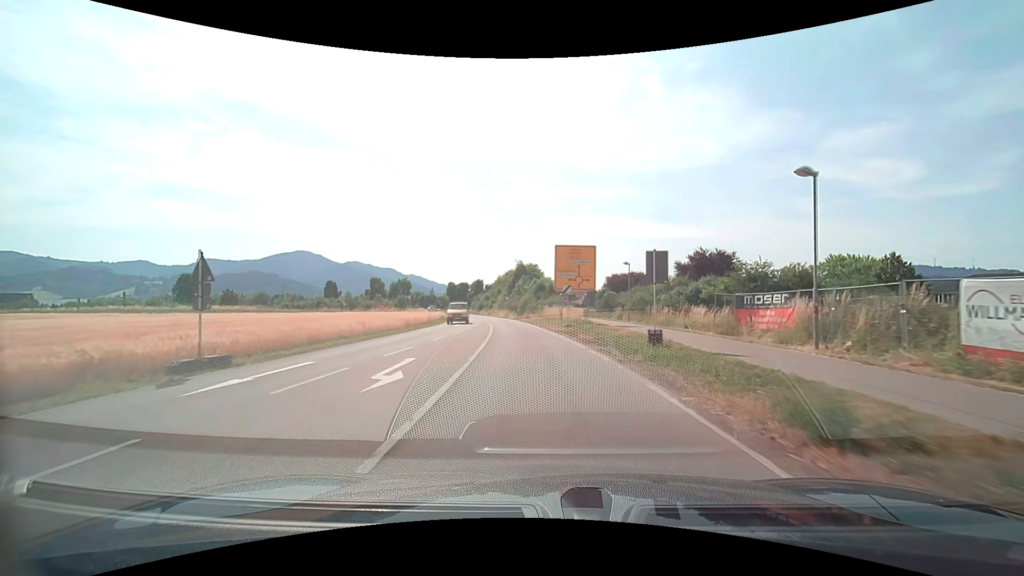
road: secondary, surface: asphalt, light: Day
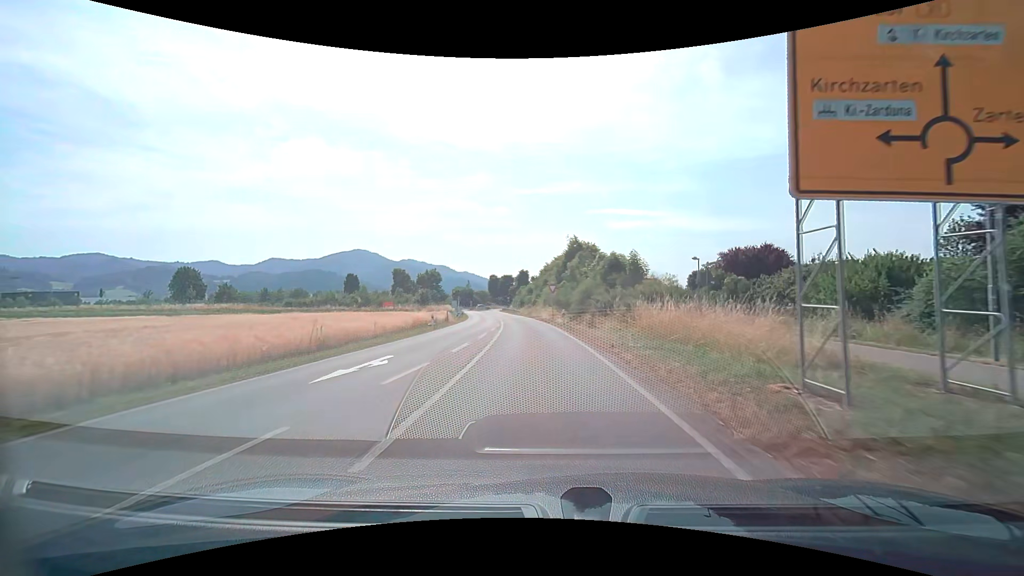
(-1.5, +29.8) m; -6°
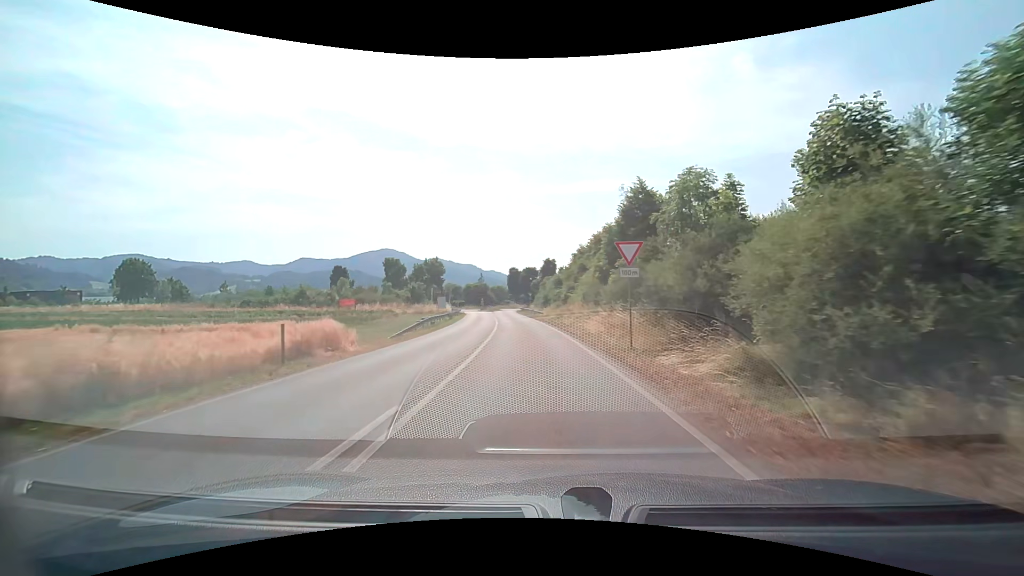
(-0.9, +29.2) m; -3°
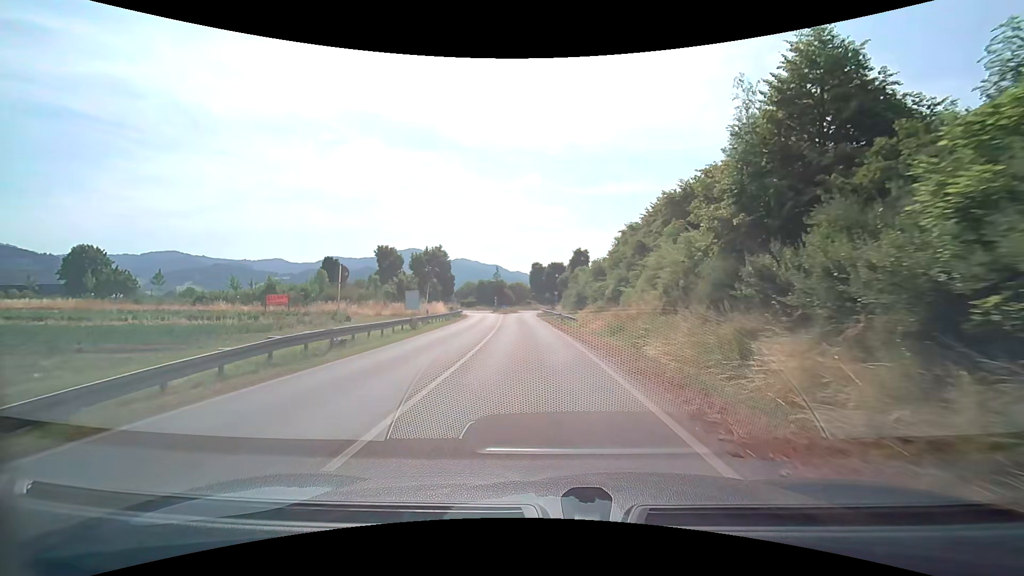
(-0.4, +20.7) m; -3°
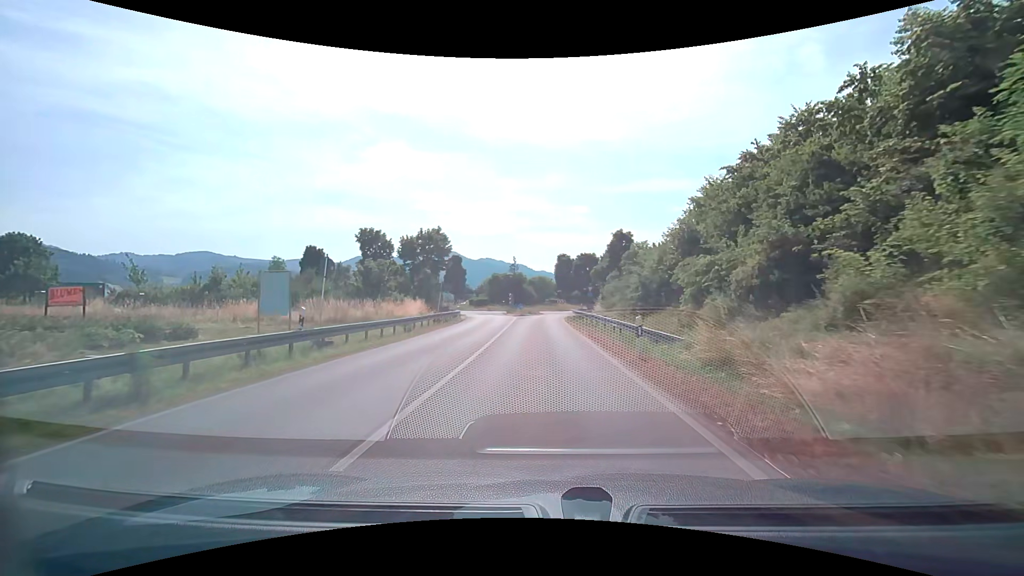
(-0.5, +19.6) m; -3°
(0, +10) (0, +20) (-1, +30) (0, +40) (0, +50) (+1, +60) (+4, +70) (+8, +79) (+10, +88) (+7, +97) m
